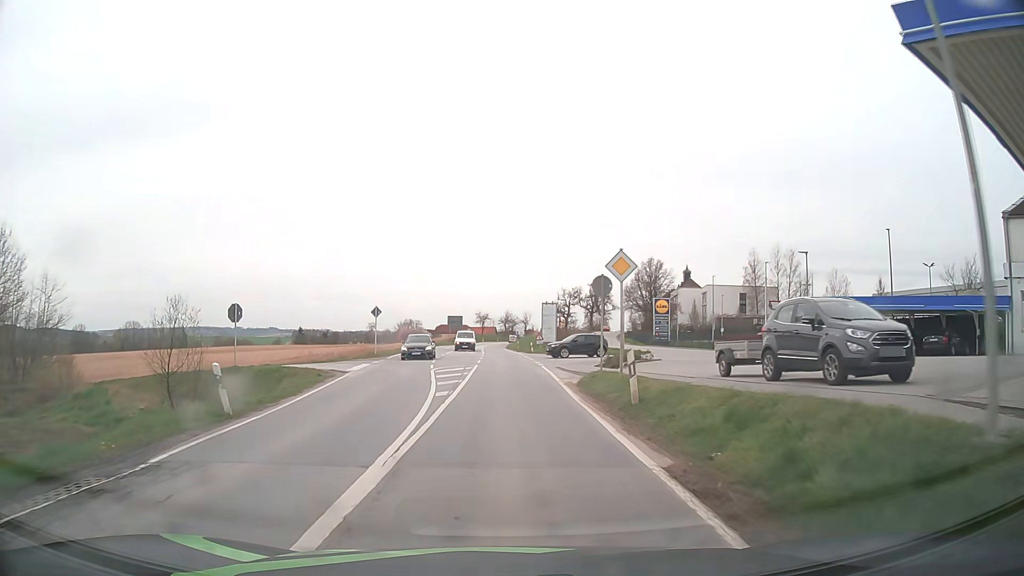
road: secondary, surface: asphalt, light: Day
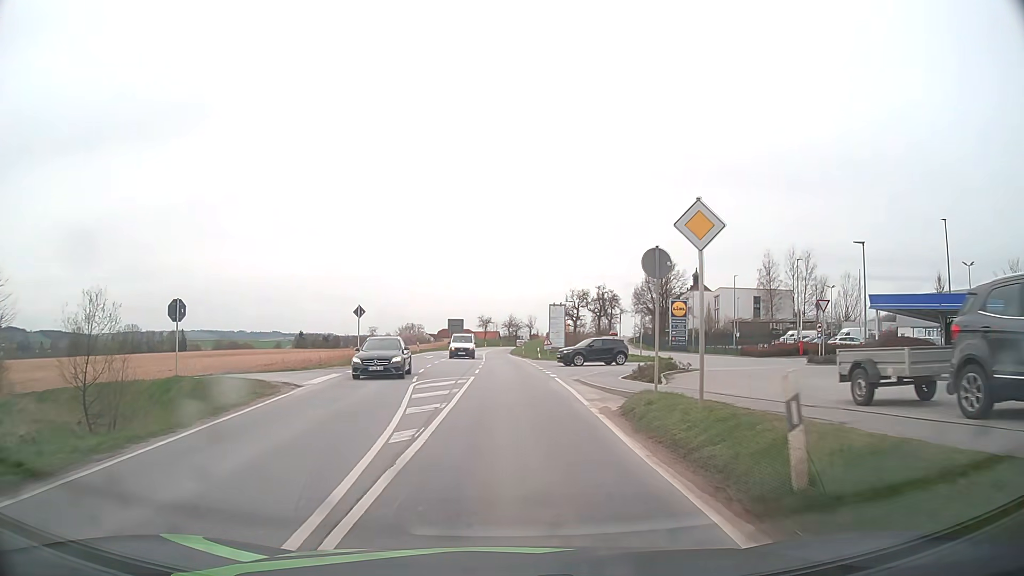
(0.0, +6.7) m; 0°
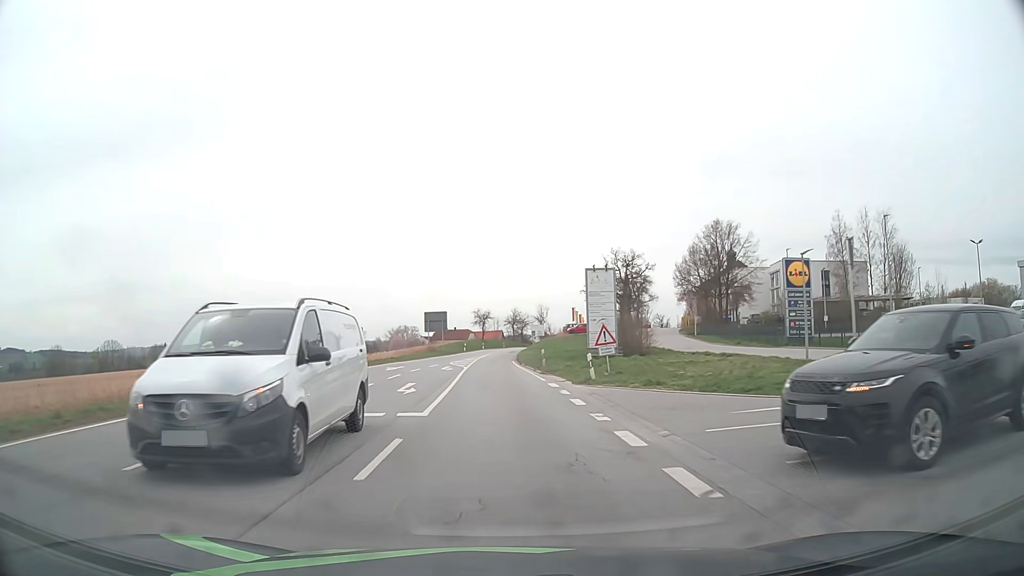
(0.0, +33.5) m; 0°
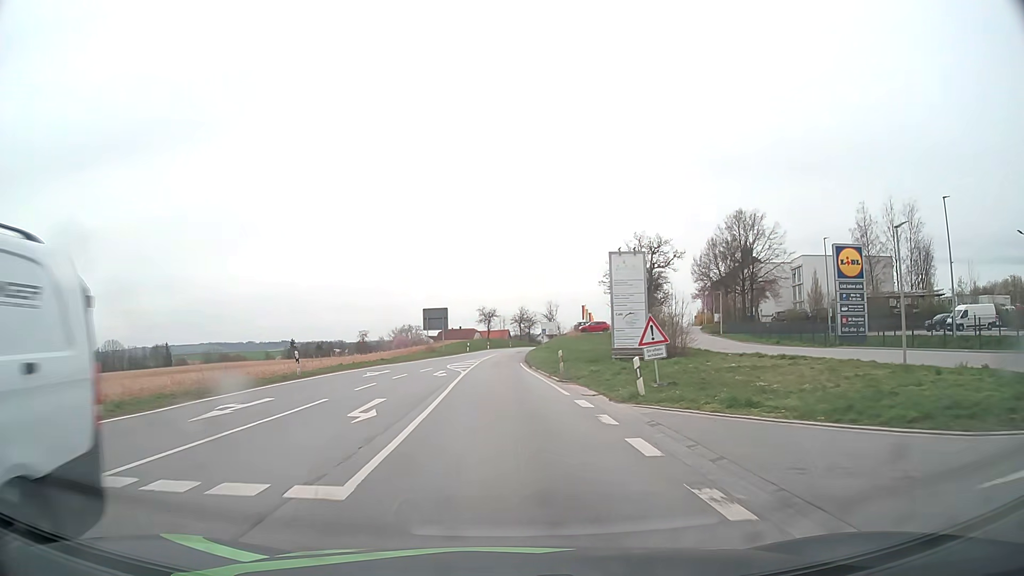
(0.0, +6.9) m; 0°
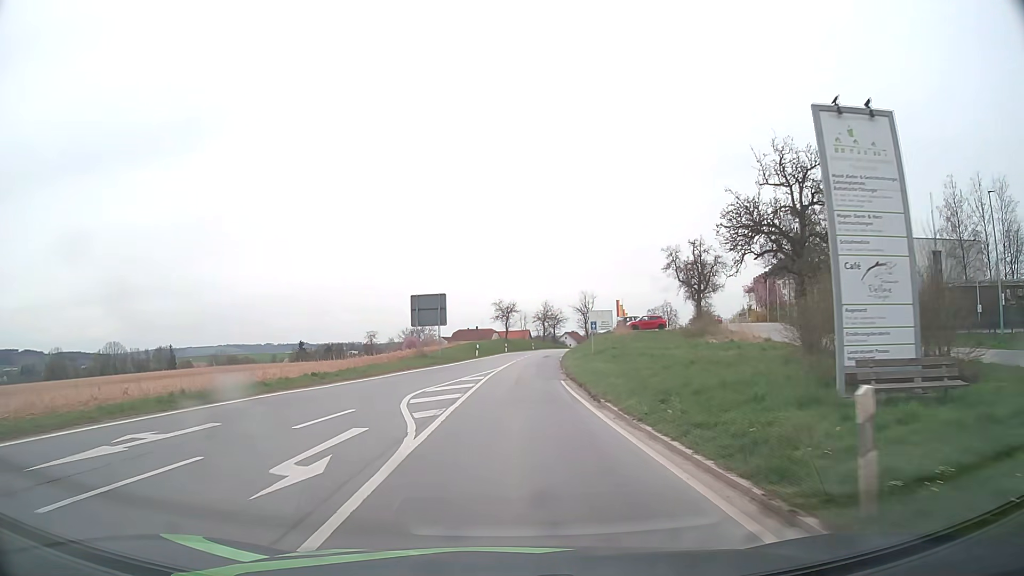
(-0.4, +21.1) m; -2°
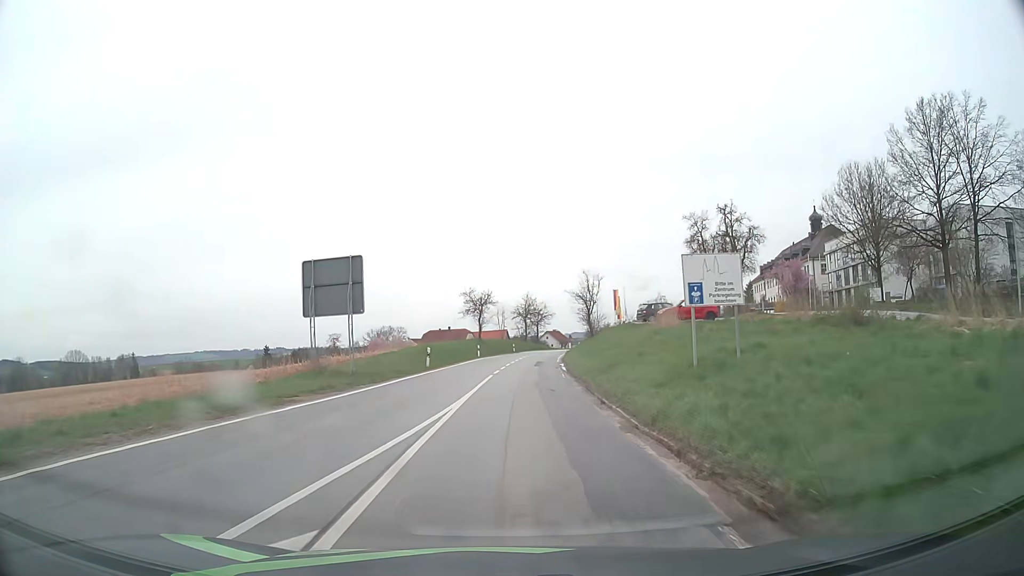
(+0.3, +21.5) m; +2°
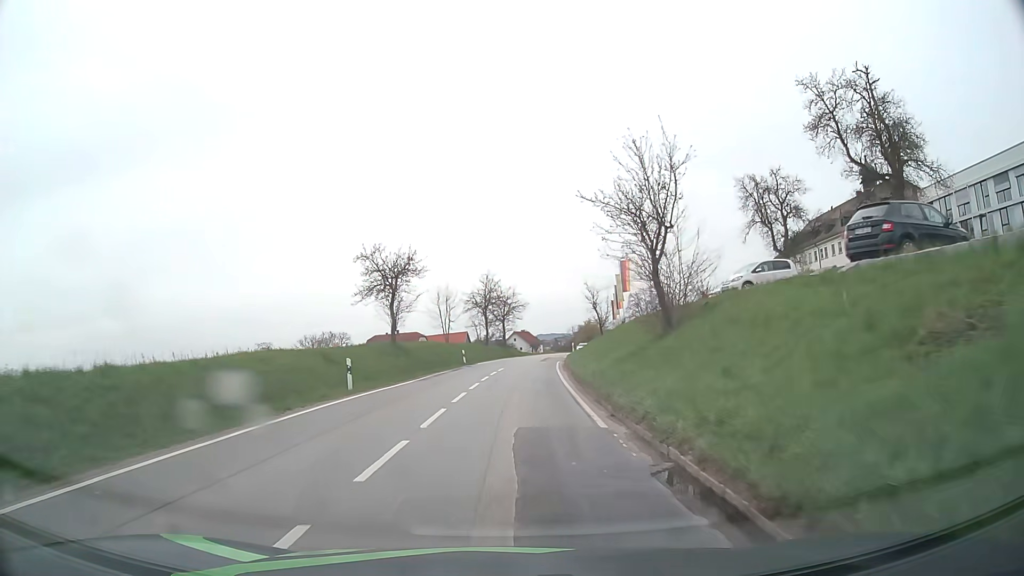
(+1.3, +35.6) m; +3°
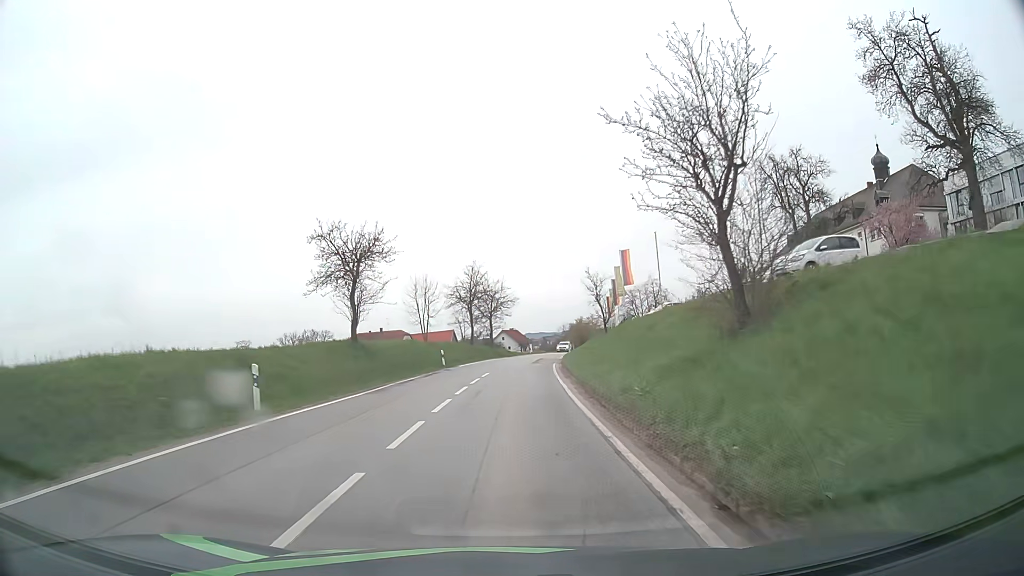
(0.0, +7.0) m; 0°
(0, +10) (+1, +20) (+1, +30) (+2, +40) (+3, +50) (+4, +60) (+5, +70) (+7, +80) (+9, +89) (+11, +99) m
